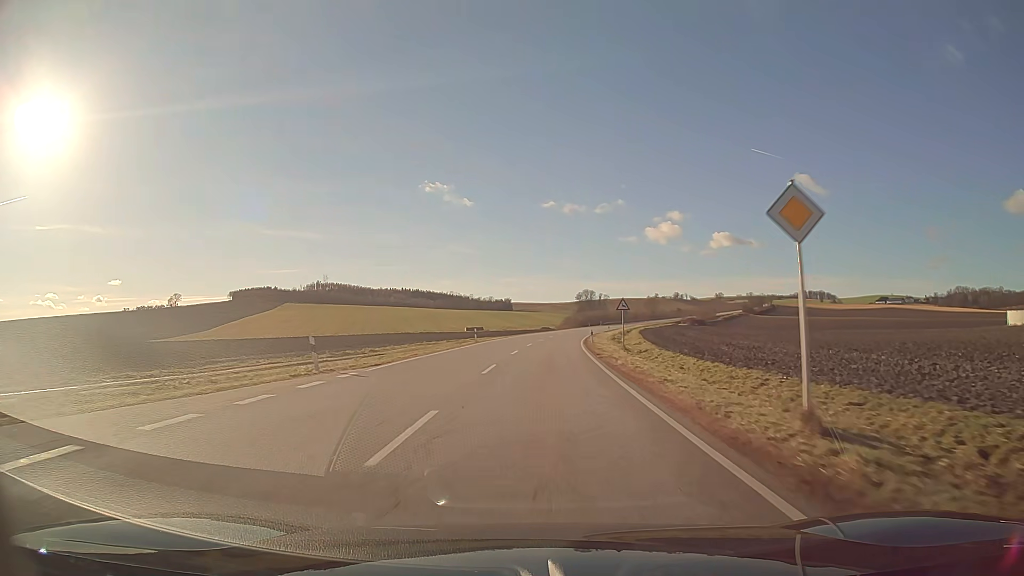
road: secondary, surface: asphalt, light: Day
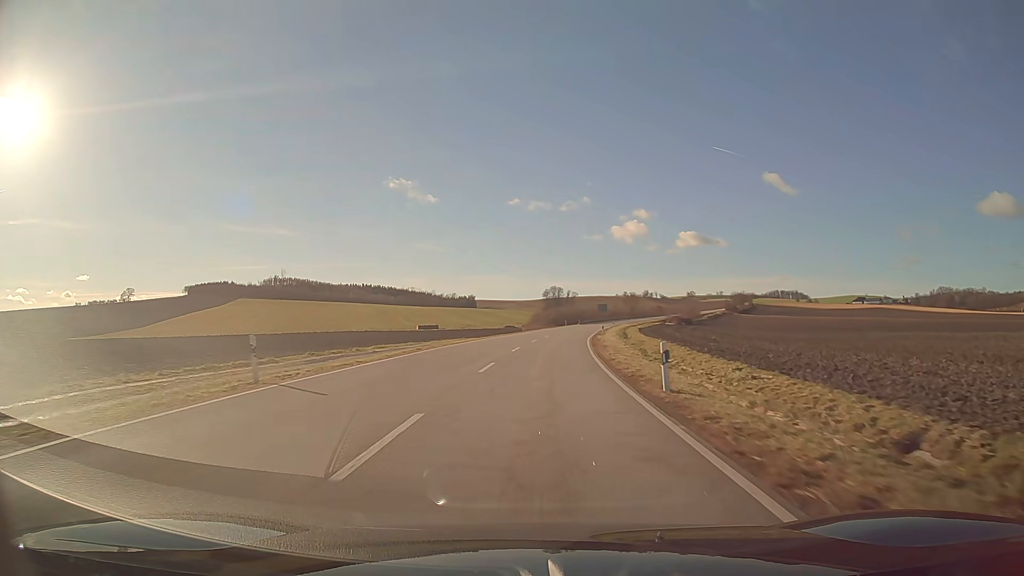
(+1.0, +37.0) m; +3°
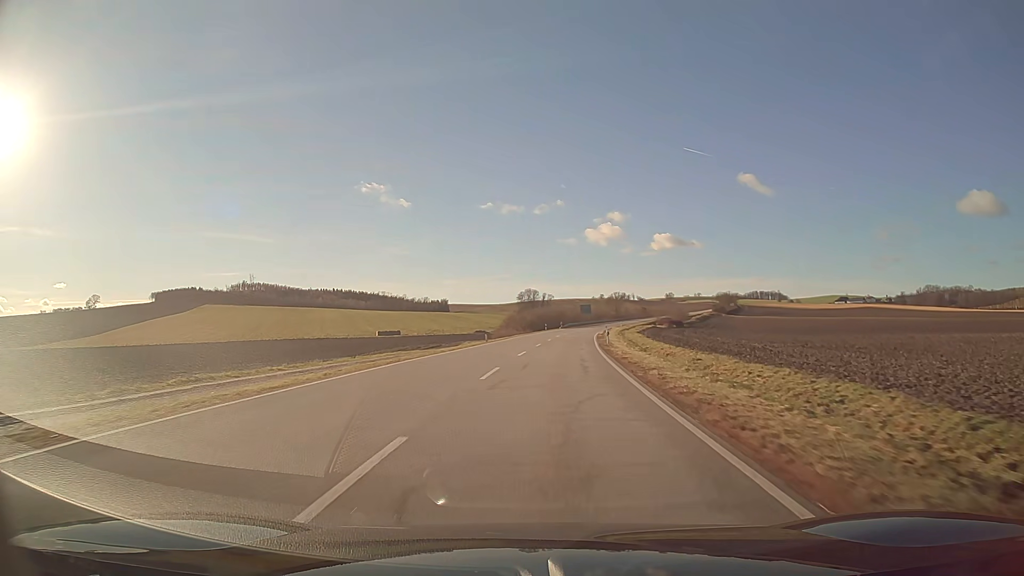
(+0.5, +26.0) m; +2°
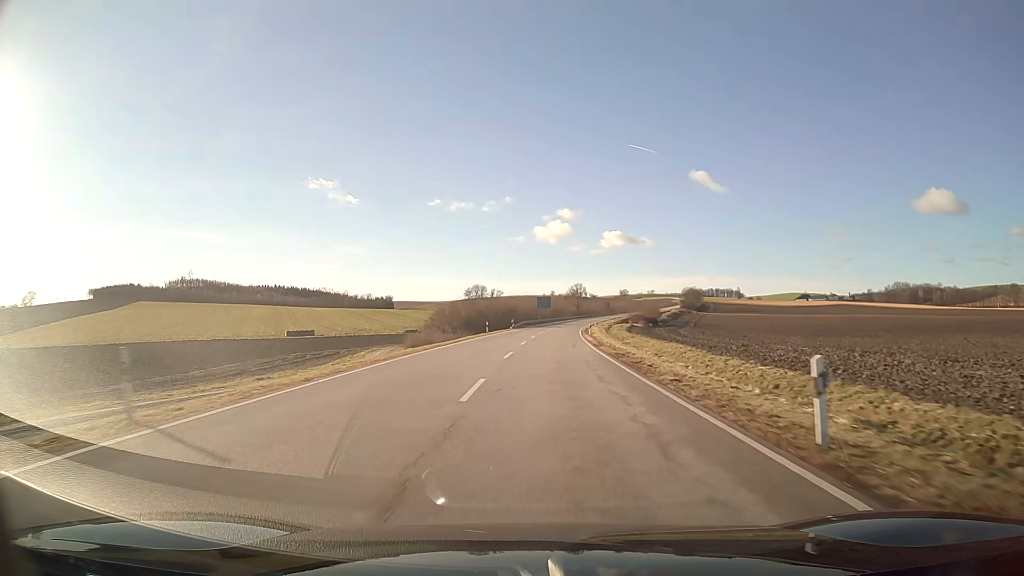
(+1.5, +40.8) m; +4°
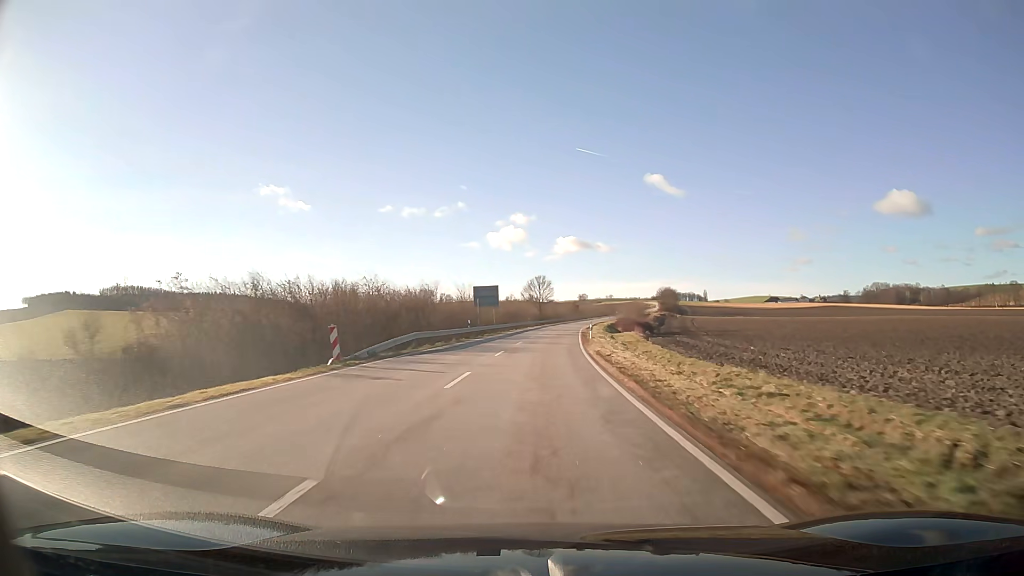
(+2.2, +57.7) m; +4°
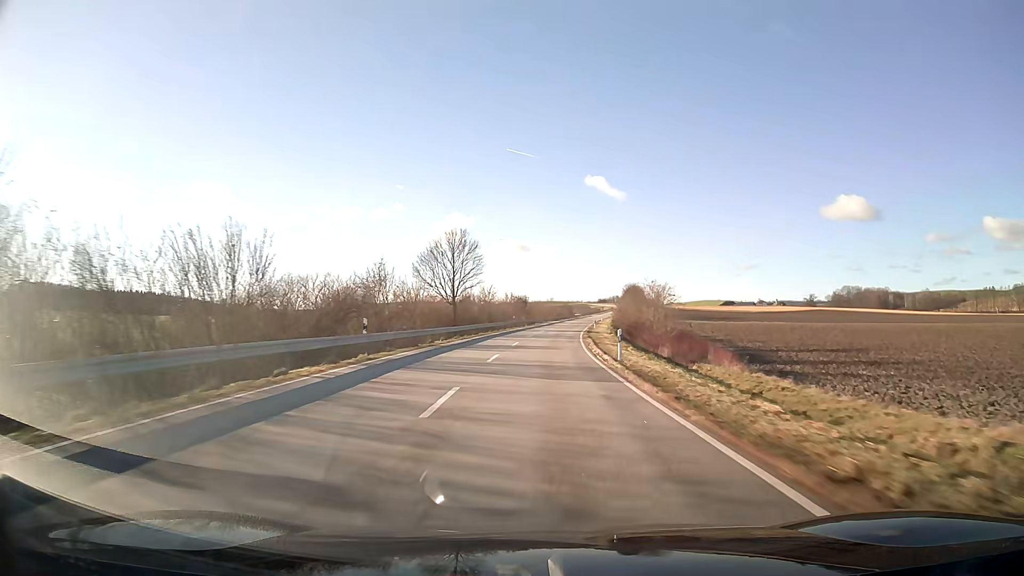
(+3.4, +76.3) m; +5°
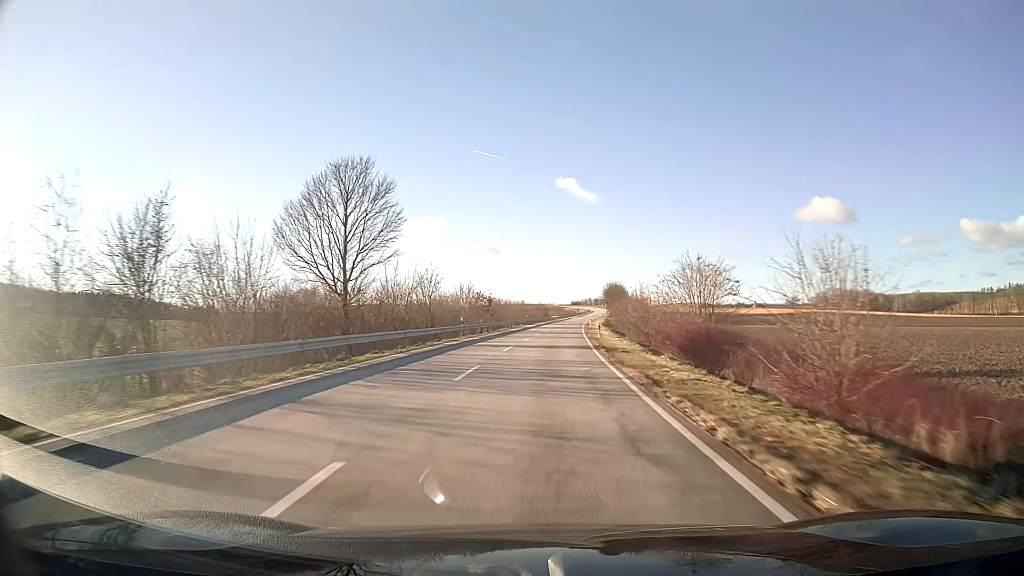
(+0.7, +31.1) m; +2°
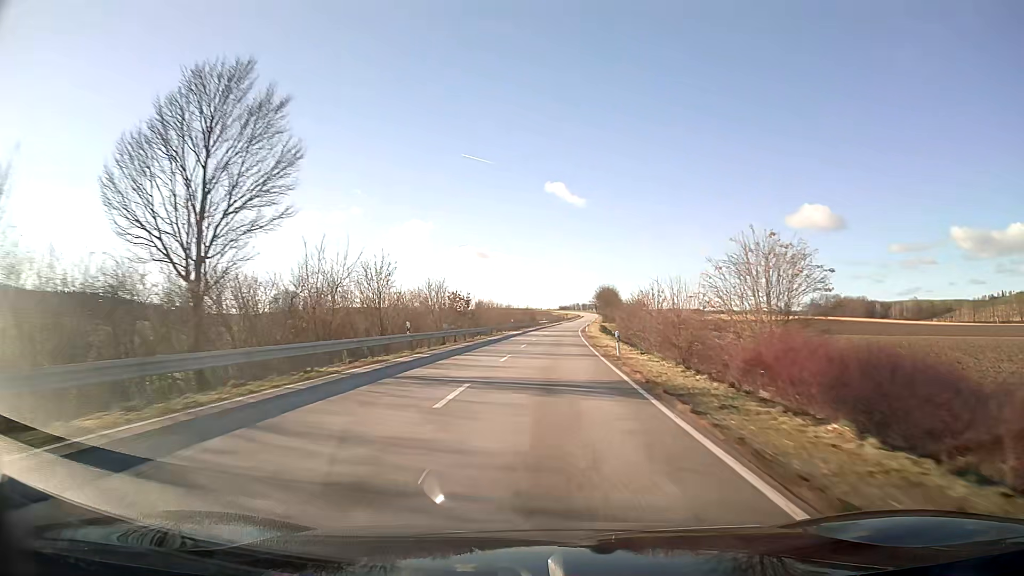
(+0.2, +15.6) m; +1°
(0, +10) (0, +20) (+1, +30) (+1, +40) (+1, +50) (+2, +60) (+3, +70) (+3, +80) (+4, +90) (+5, +100) m
